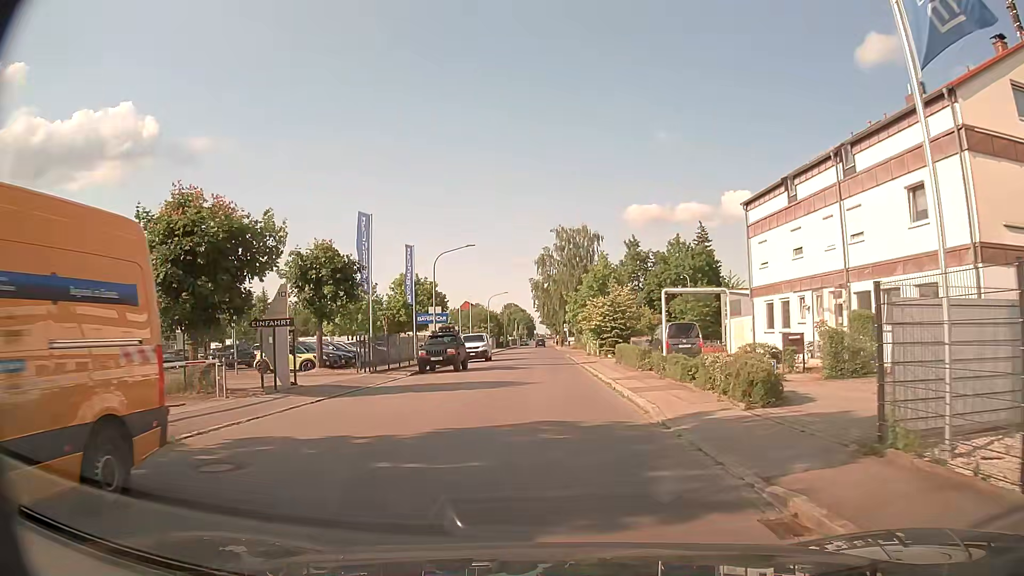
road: residential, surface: asphalt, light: Day
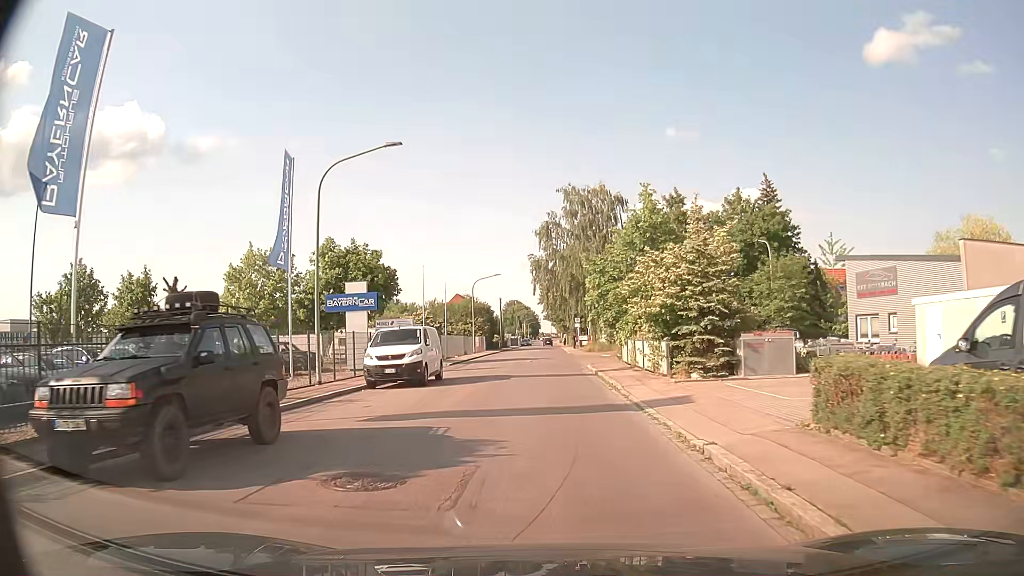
(-0.1, +23.8) m; -1°
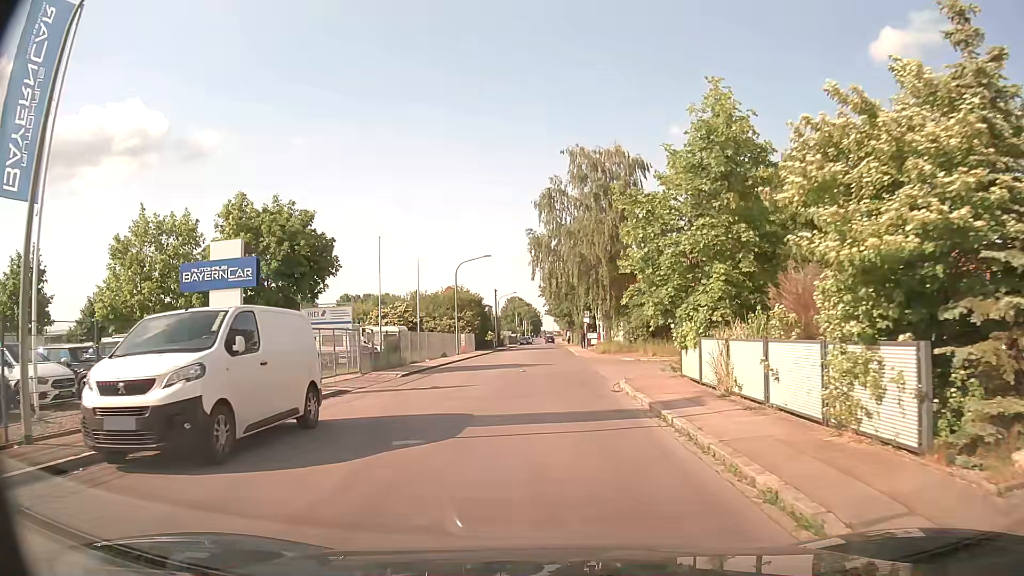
(0.0, +13.5) m; 0°
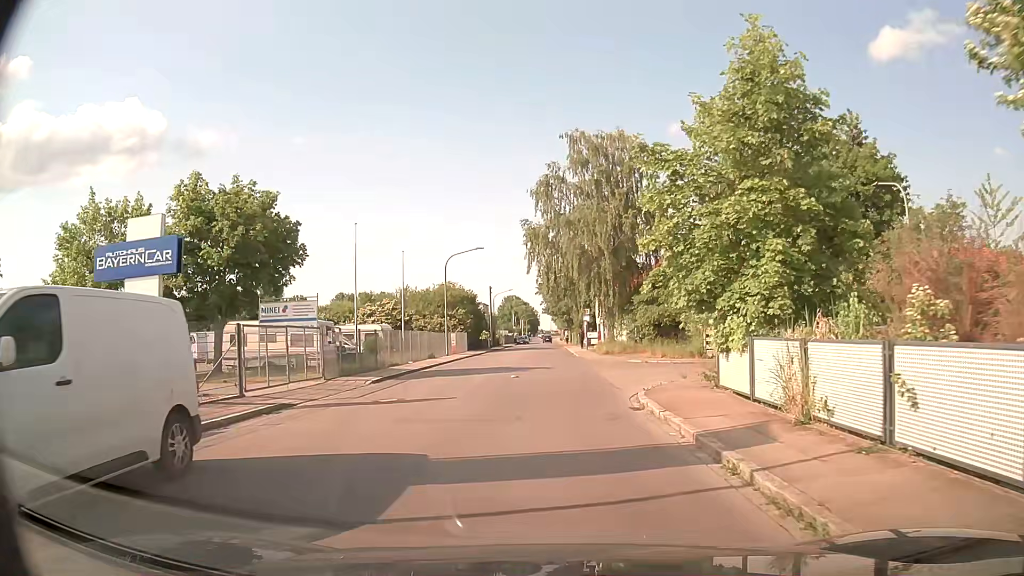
(0.0, +4.1) m; 0°
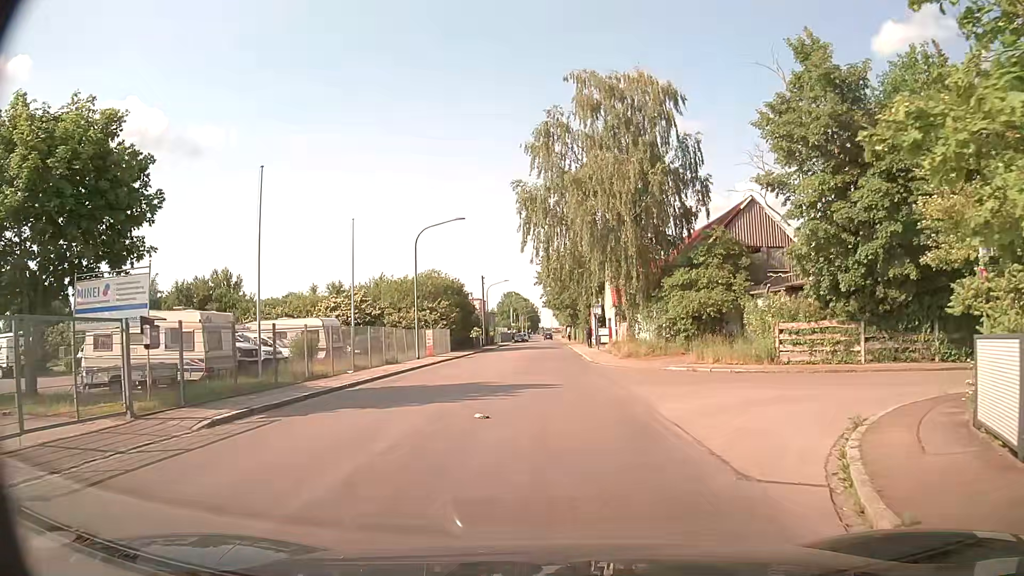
(0.0, +11.2) m; 0°
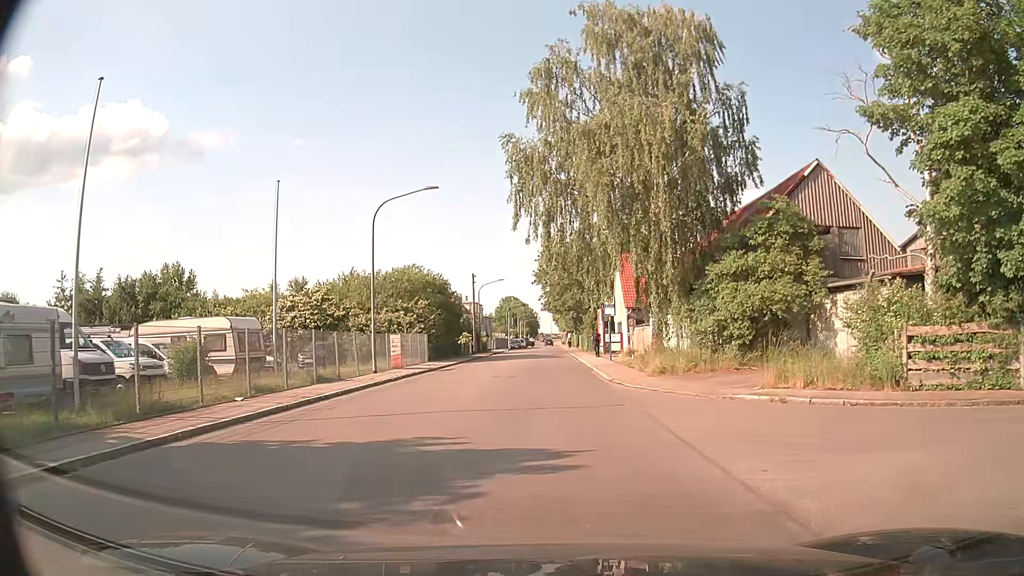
(0.0, +9.2) m; 0°
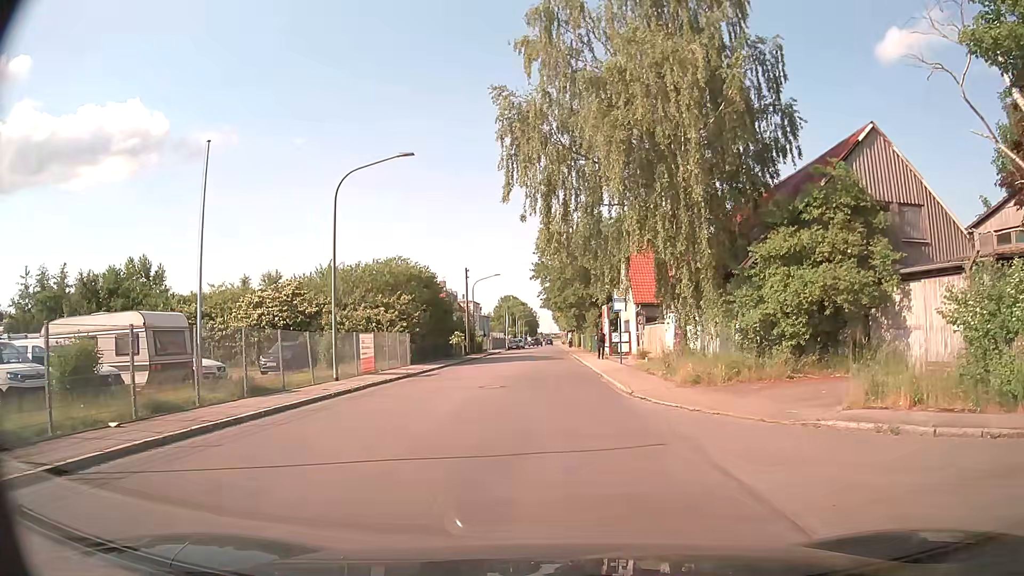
(0.0, +5.1) m; 0°
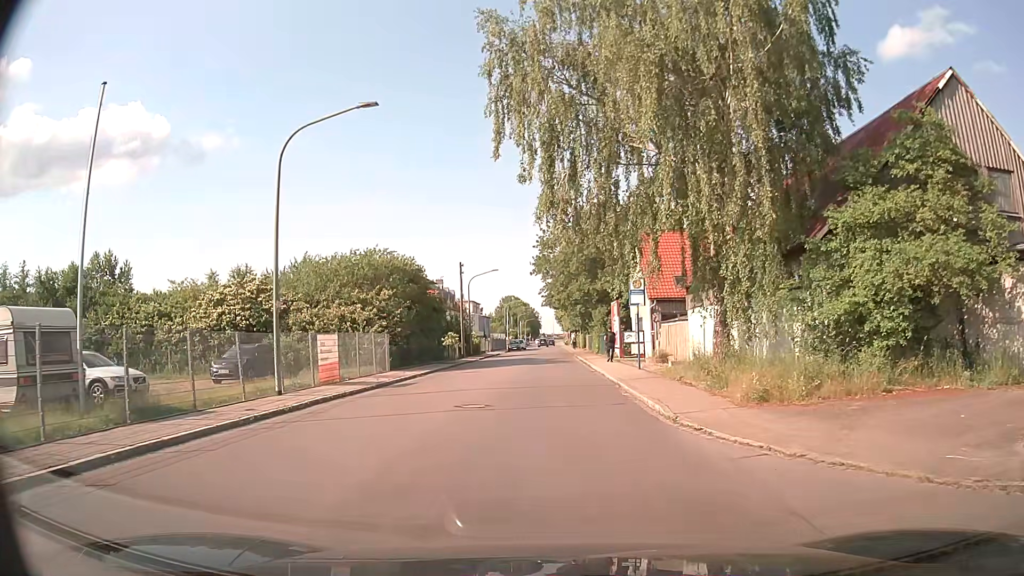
(0.0, +5.5) m; 0°
(0, +10) (0, +20) (0, +30) (0, +40) (0, +50) (0, +60) (+1, +70) (+1, +80) (+1, +90) (+1, +100) m
